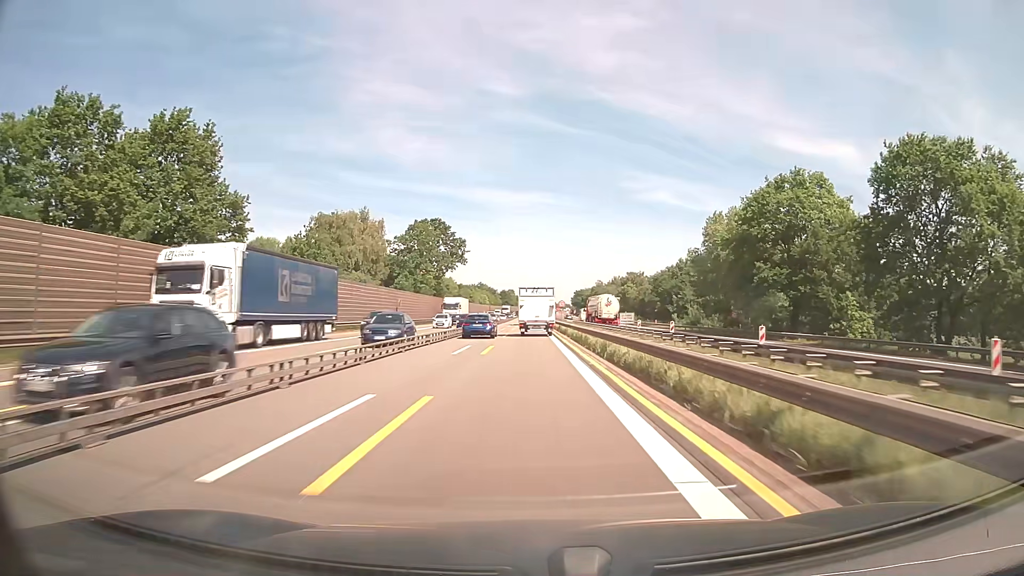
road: motorway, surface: asphalt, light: Day
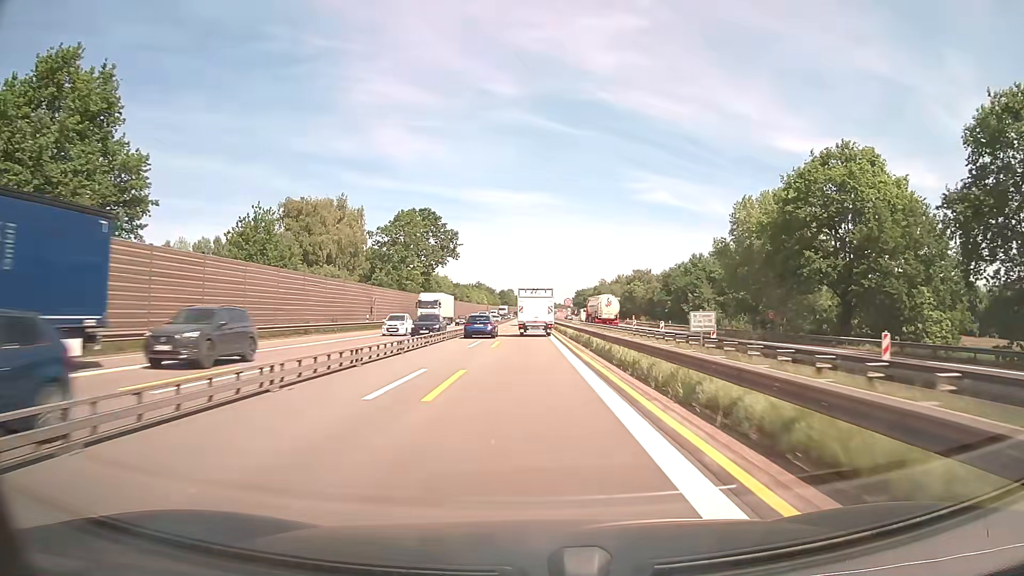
(0.0, +12.5) m; 0°
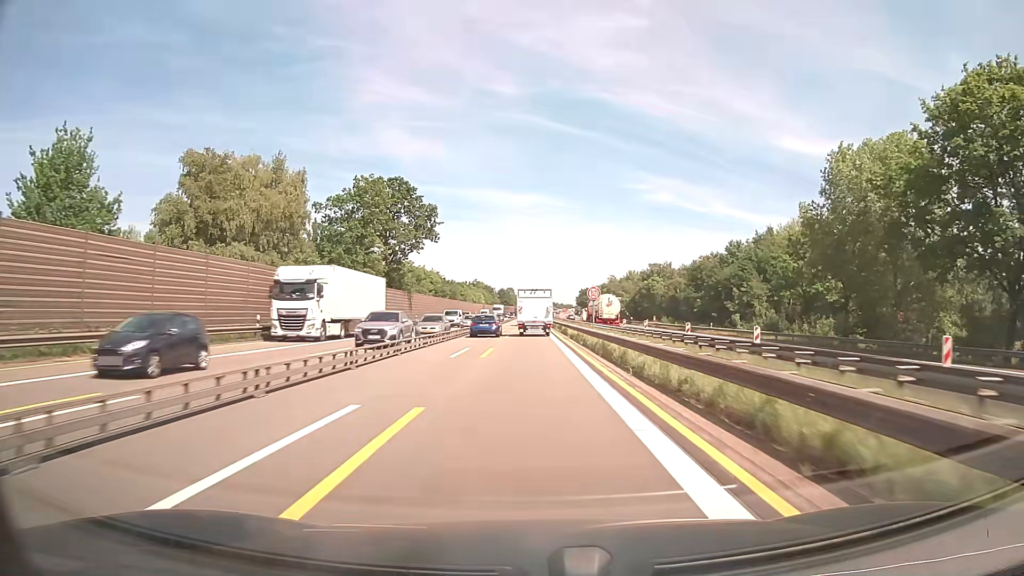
(0.0, +25.0) m; 0°
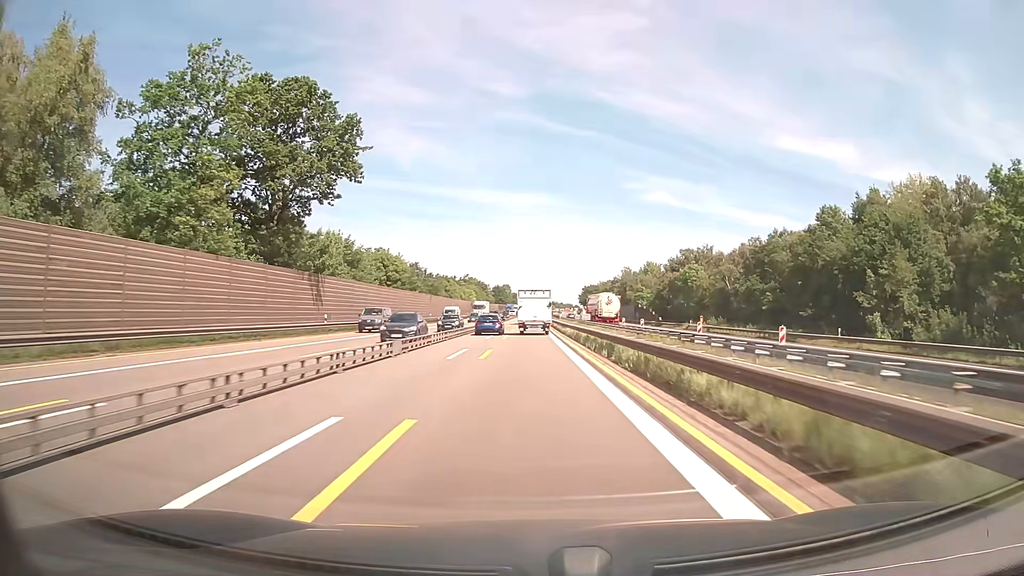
(-0.1, +37.5) m; 0°
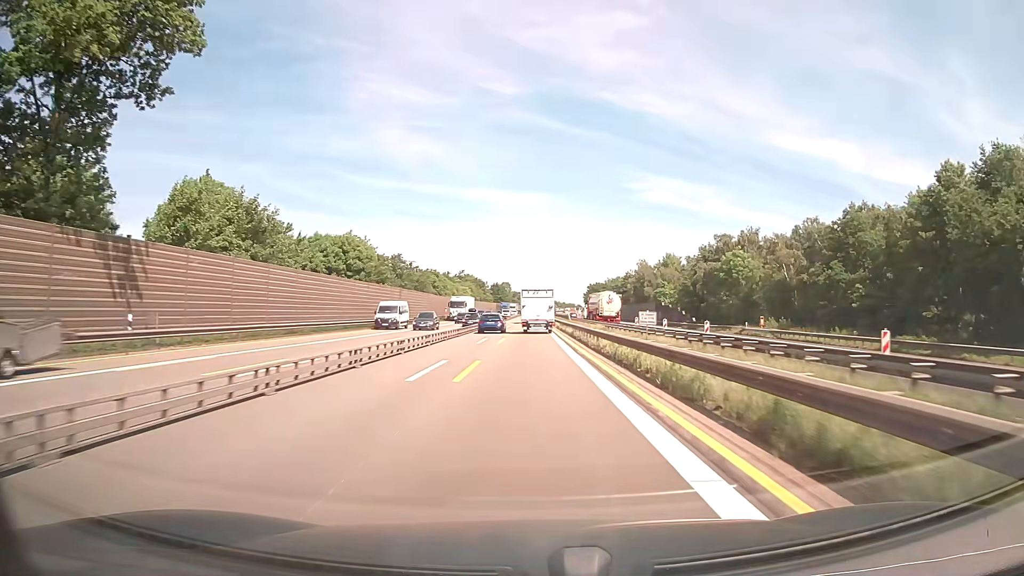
(0.0, +25.0) m; 0°
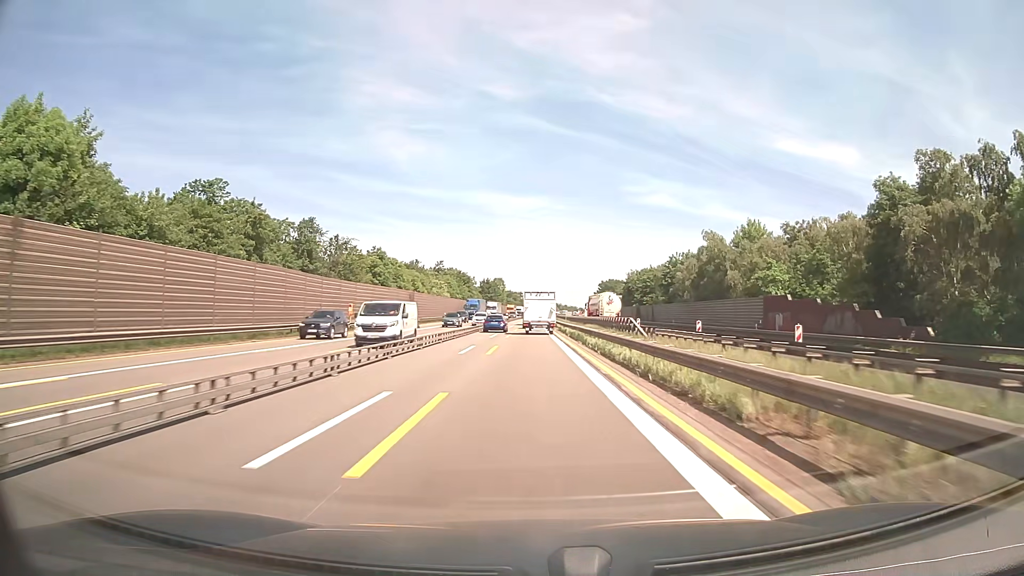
(+0.2, +62.4) m; 0°
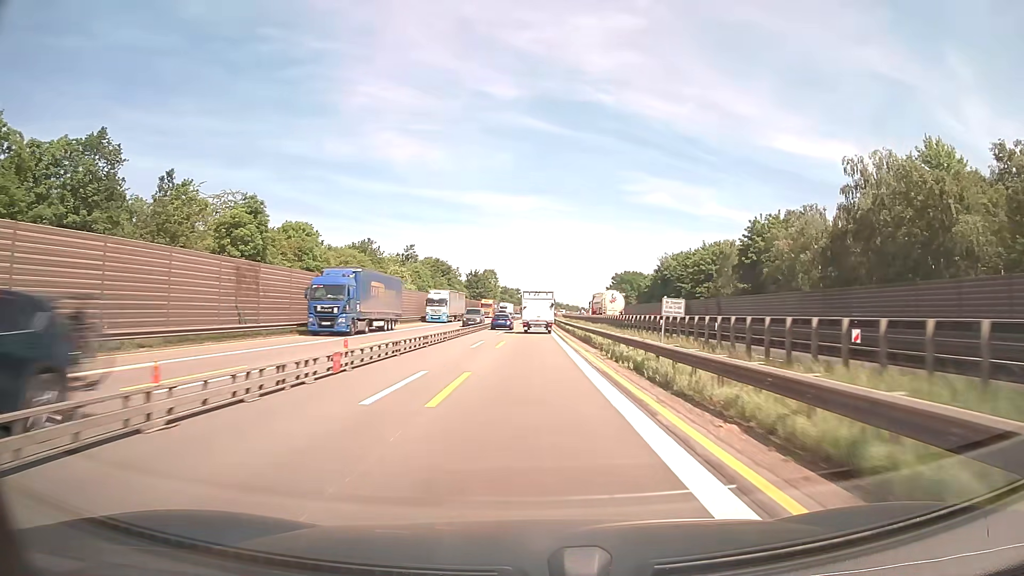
(+0.1, +50.0) m; 0°
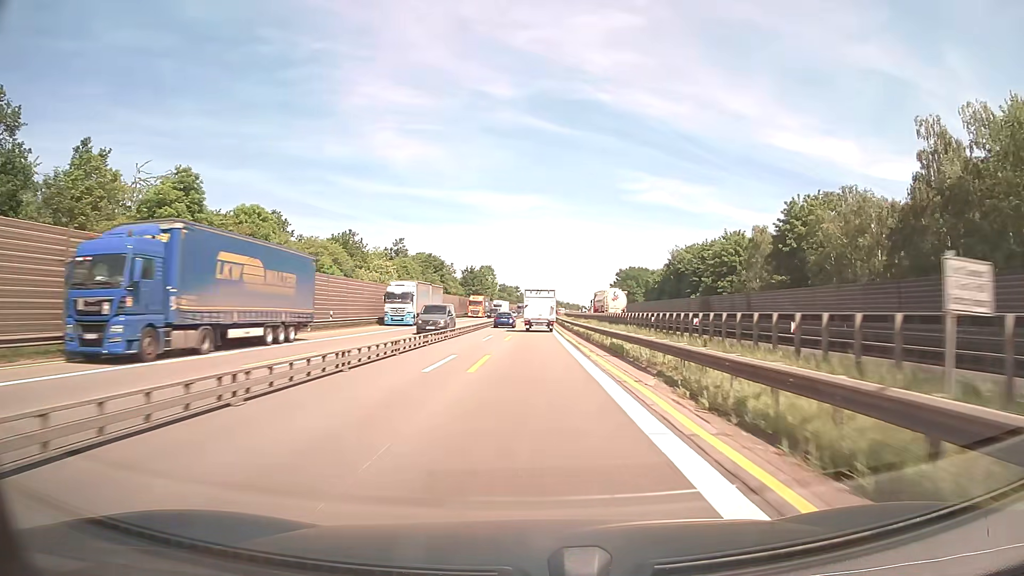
(0.0, +12.5) m; 0°
(0, +10) (0, +20) (0, +30) (0, +40) (0, +50) (+1, +60) (+1, +70) (+1, +80) (+1, +90) (+1, +100) m
